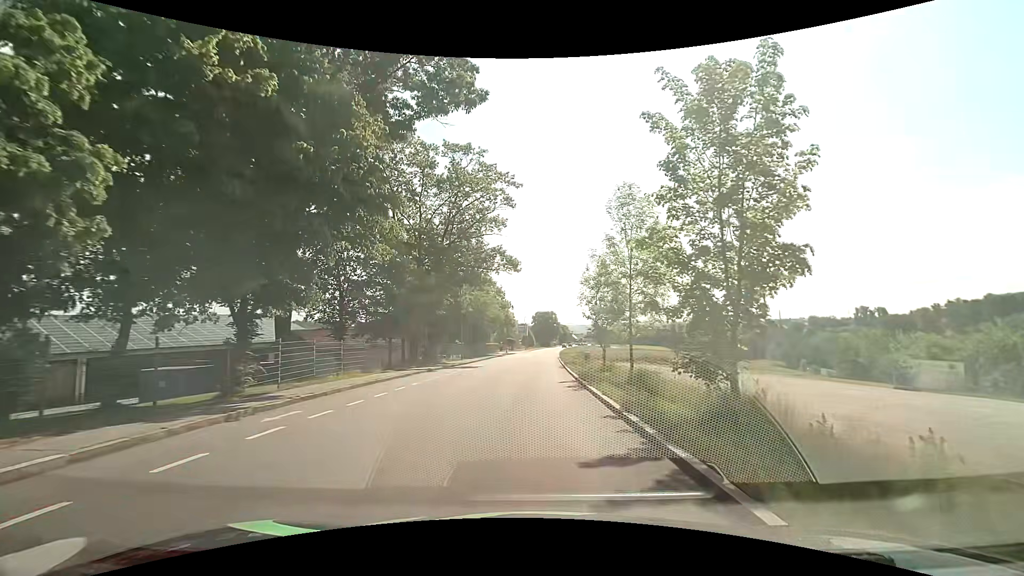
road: tertiary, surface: asphalt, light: Day
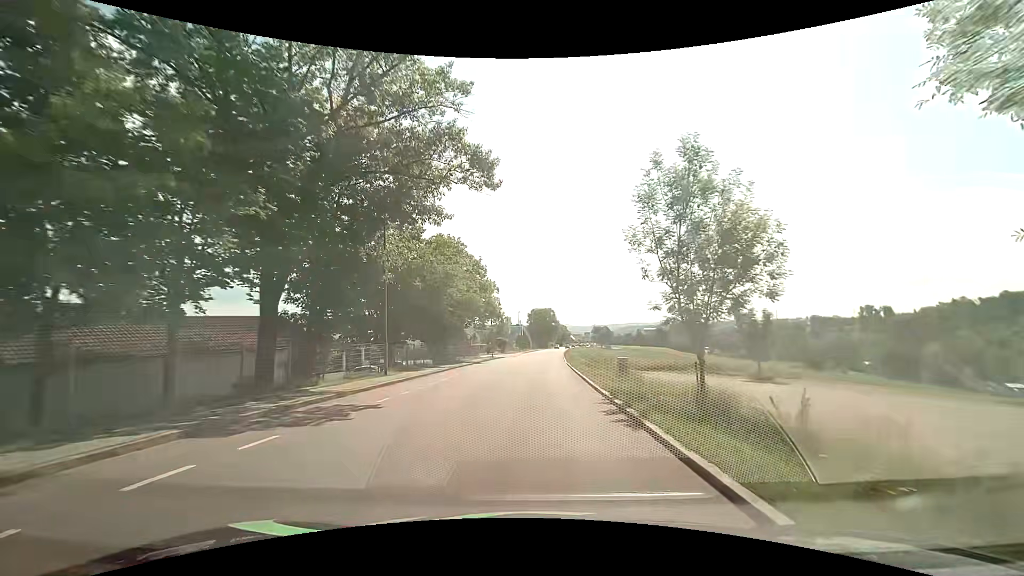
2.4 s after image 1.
(+0.3, +23.0) m; +1°
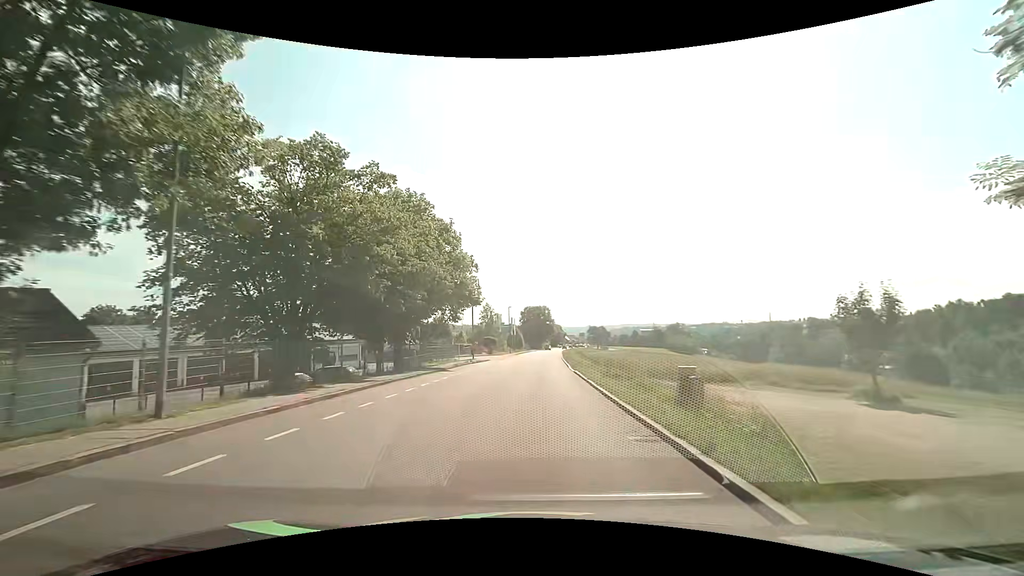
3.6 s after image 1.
(+0.1, +13.6) m; +1°
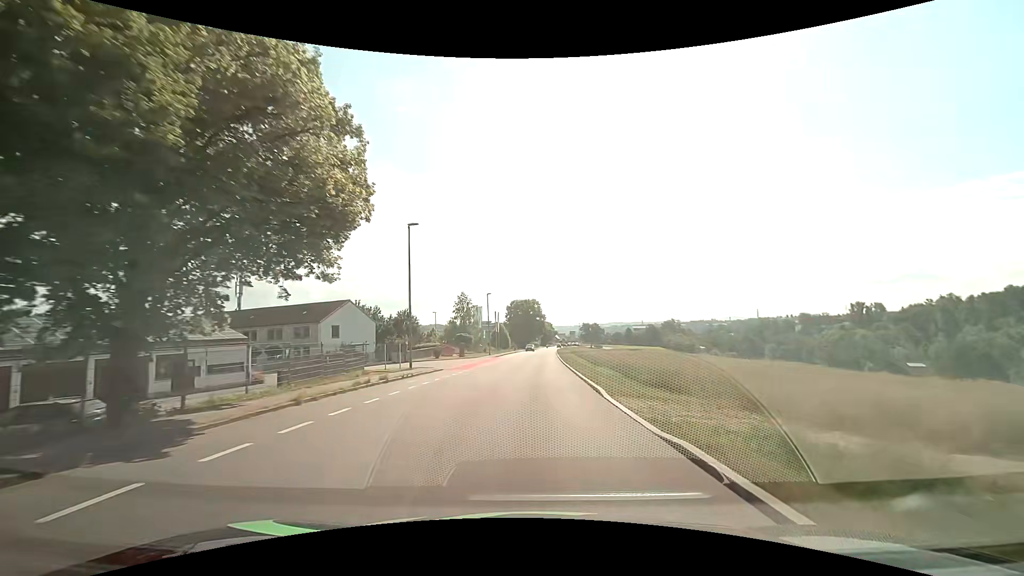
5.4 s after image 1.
(+0.2, +21.5) m; +1°
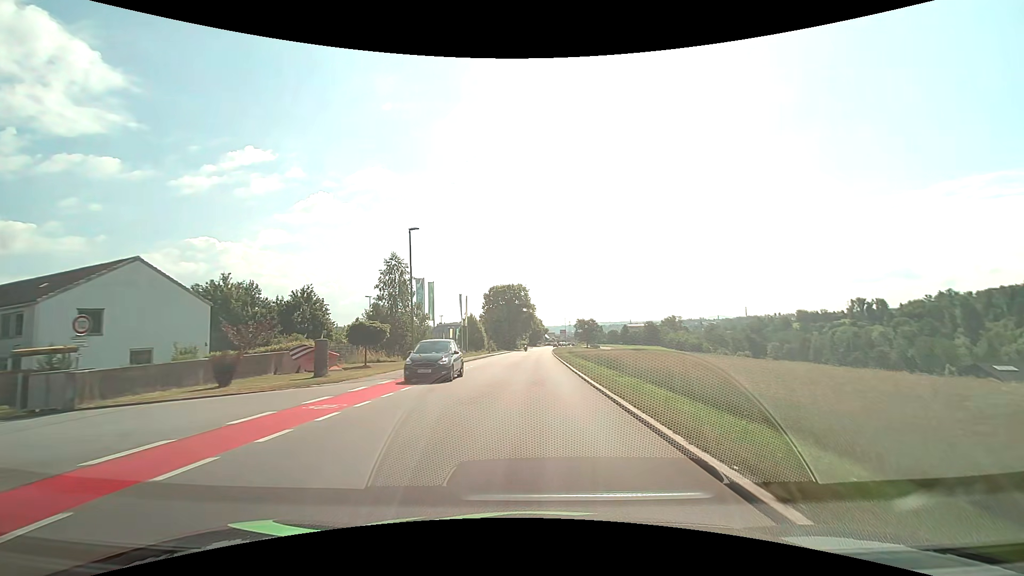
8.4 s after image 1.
(+0.5, +37.0) m; +1°
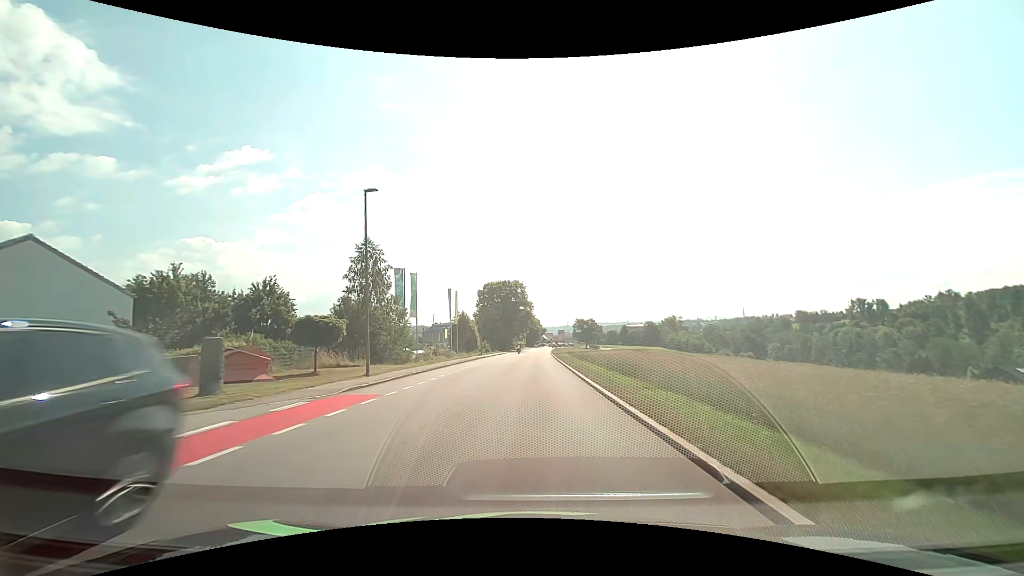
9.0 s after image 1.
(0.0, +7.5) m; 0°
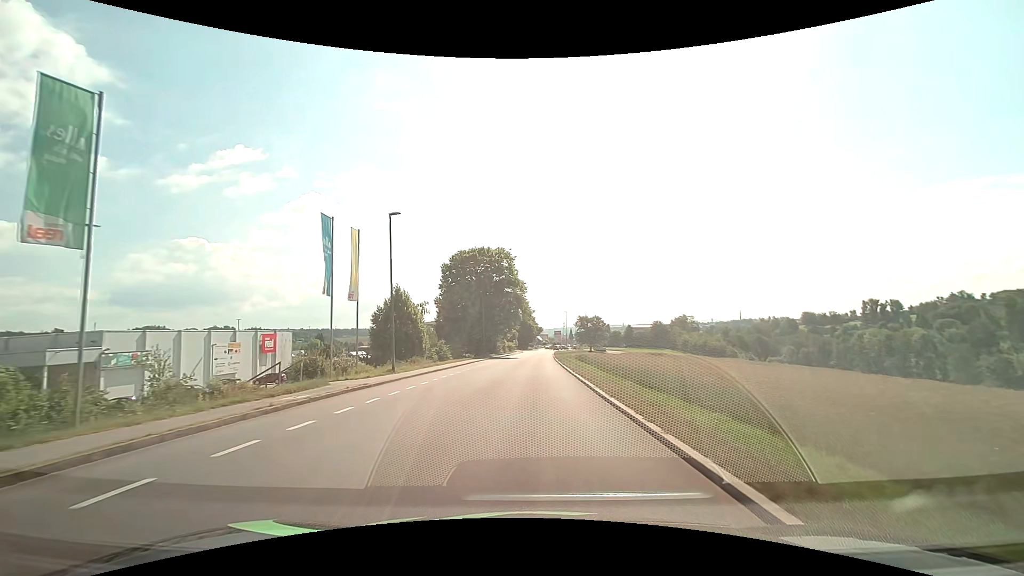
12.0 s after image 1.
(+0.3, +37.6) m; +1°
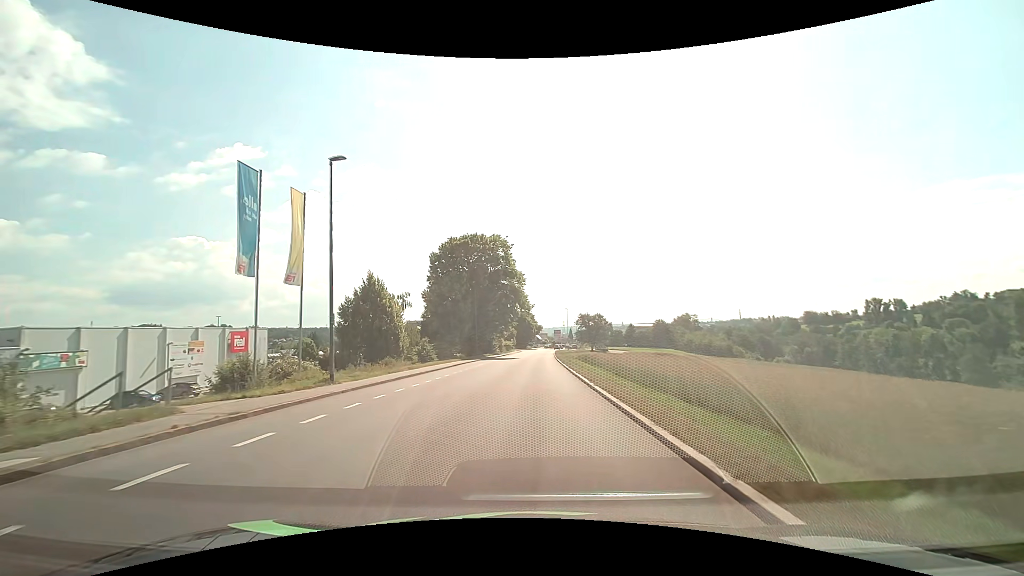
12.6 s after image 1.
(0.0, +7.5) m; 0°
(0, +10) (0, +20) (0, +30) (0, +40) (0, +50) (+1, +60) (+1, +70) (+2, +80) (+2, +90) (+3, +100) m
